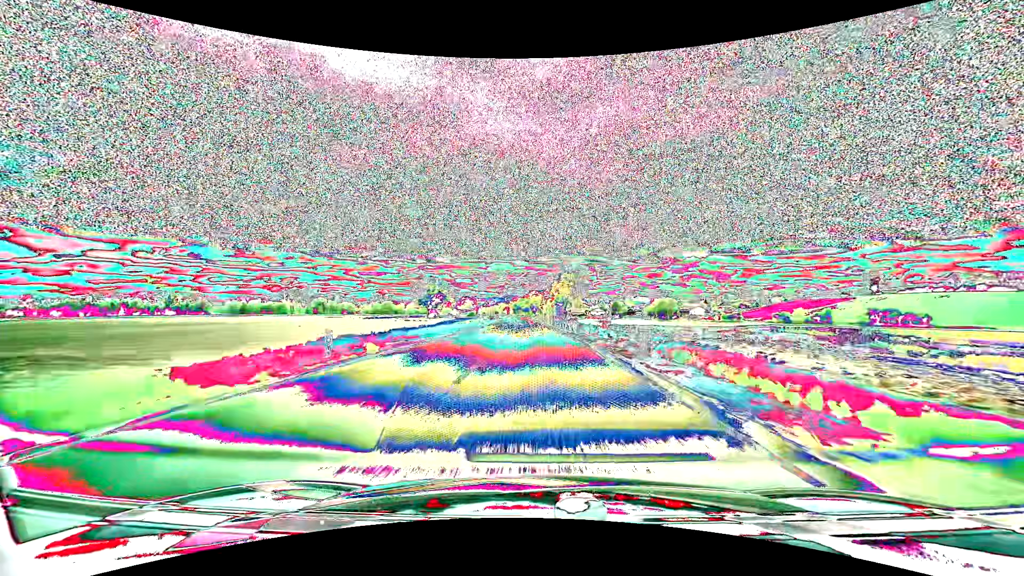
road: primary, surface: asphalt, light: Day
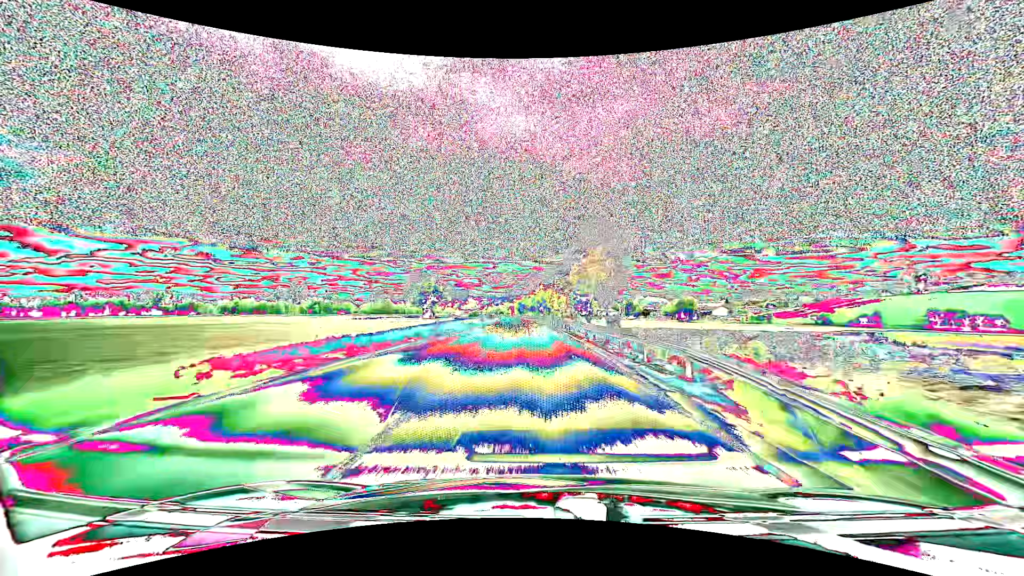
(-0.2, +30.5) m; -1°
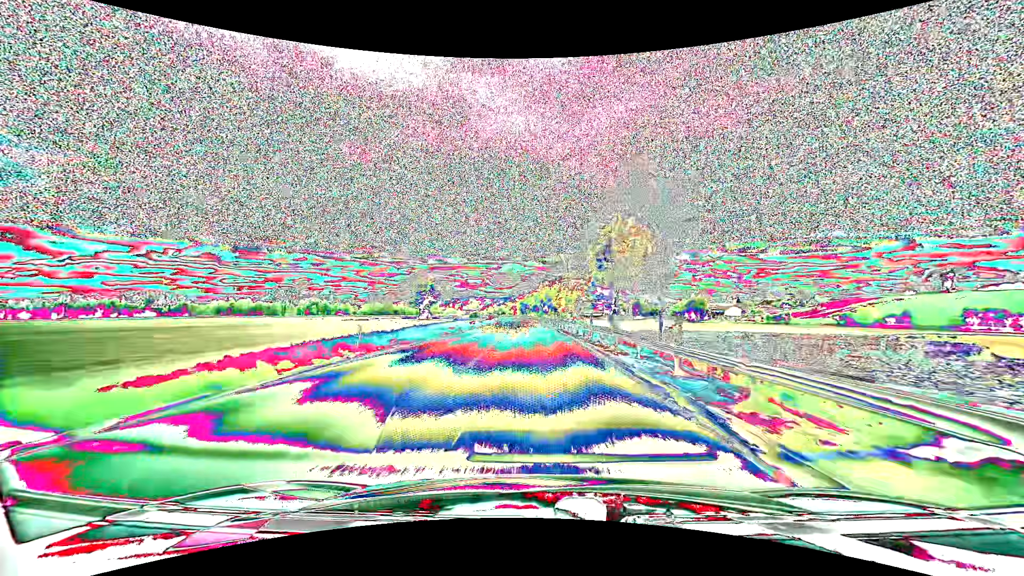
(-0.1, +15.3) m; 0°
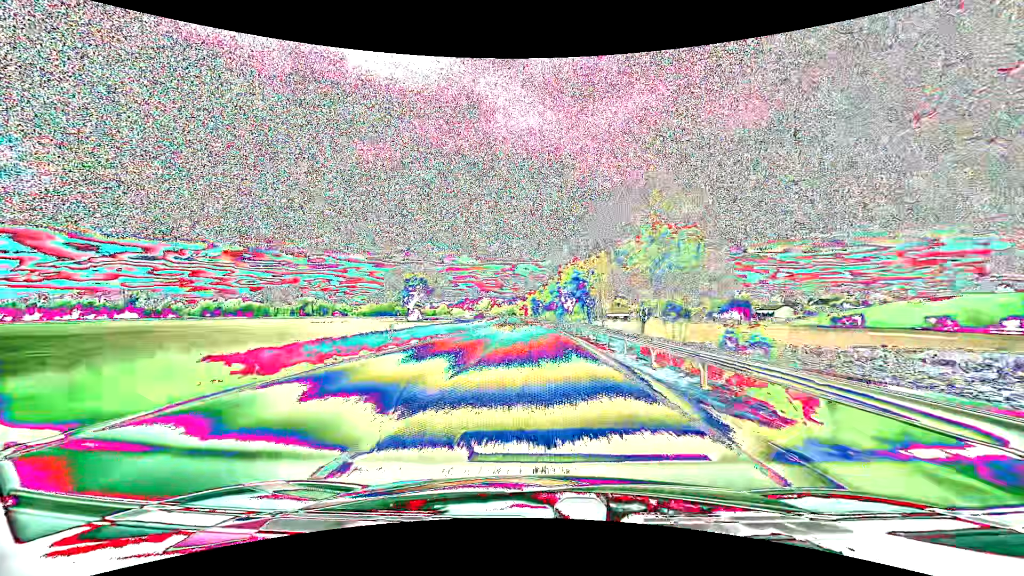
(-0.6, +46.0) m; -2°
